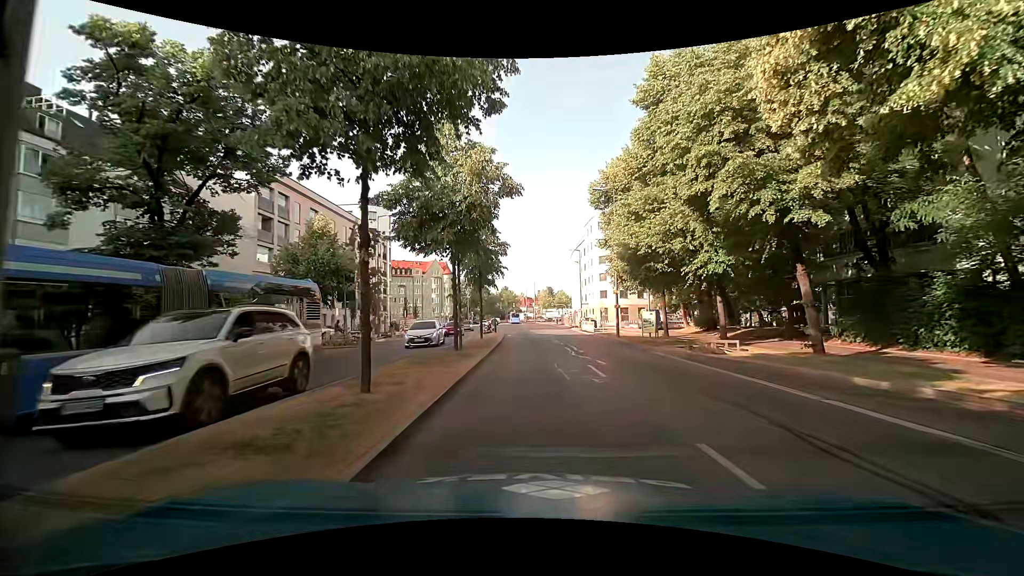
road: primary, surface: asphalt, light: Day
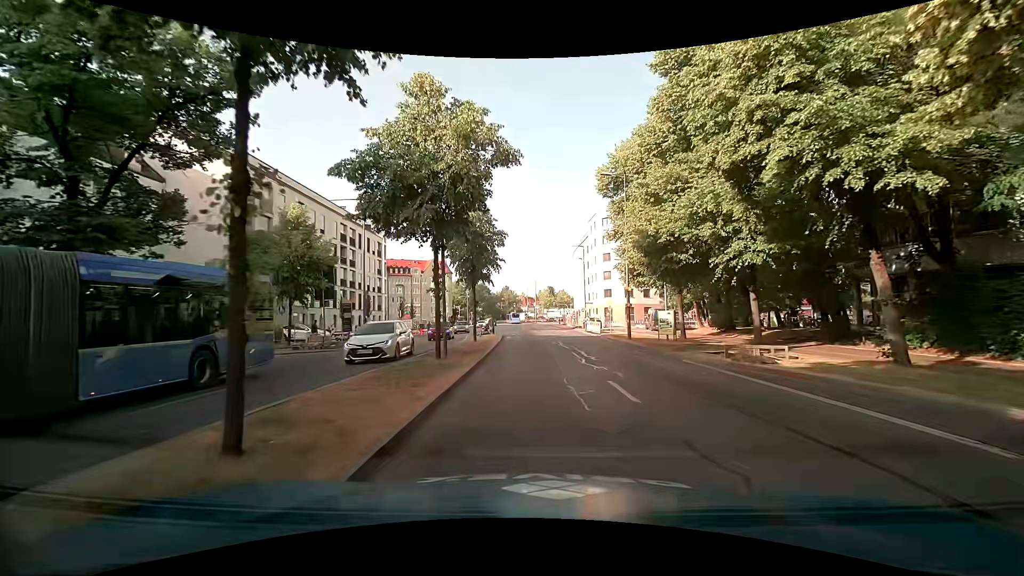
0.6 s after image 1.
(0.0, +3.8) m; 0°
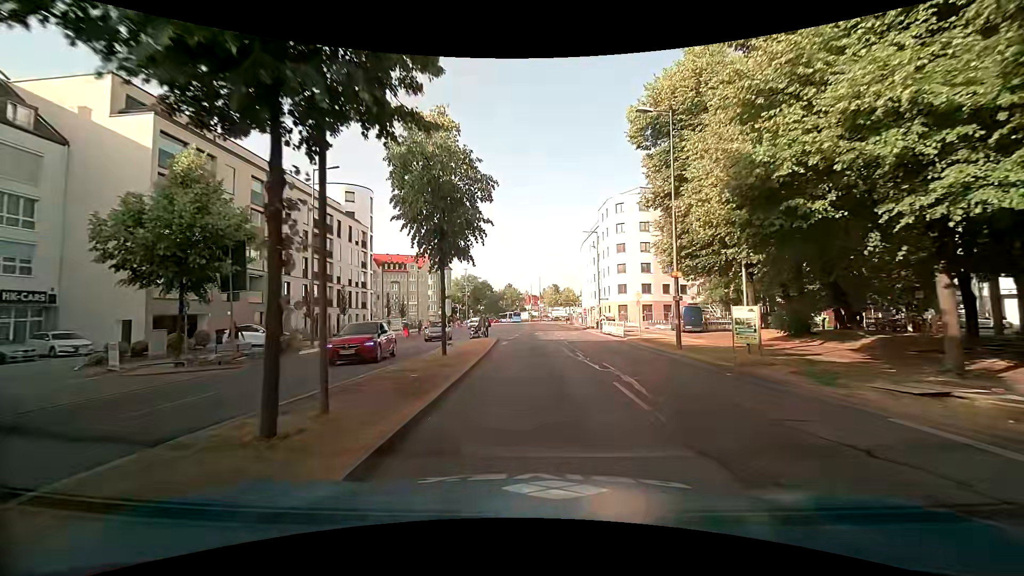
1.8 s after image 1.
(-0.2, +9.7) m; -2°
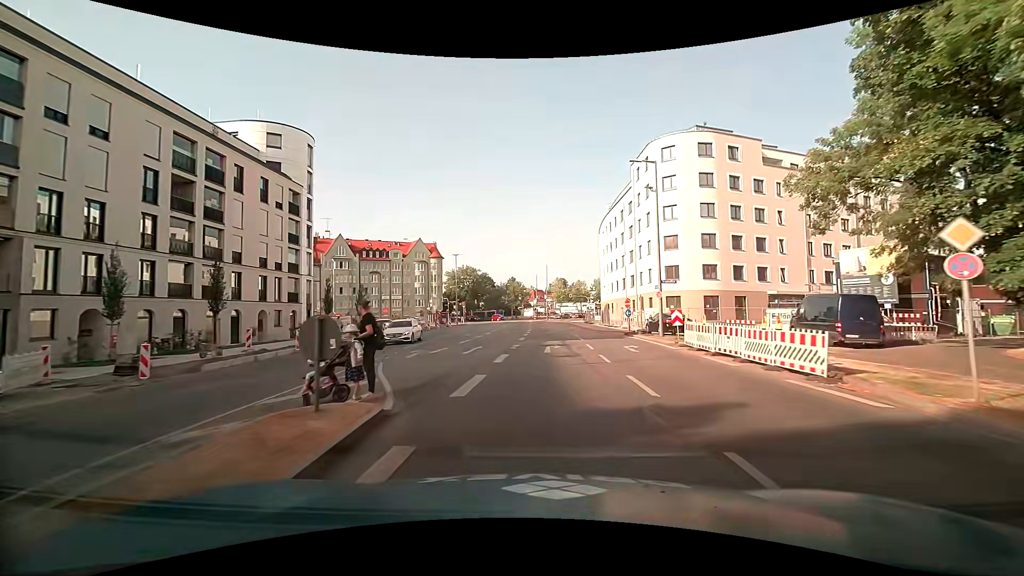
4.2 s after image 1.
(-0.1, +23.1) m; 0°
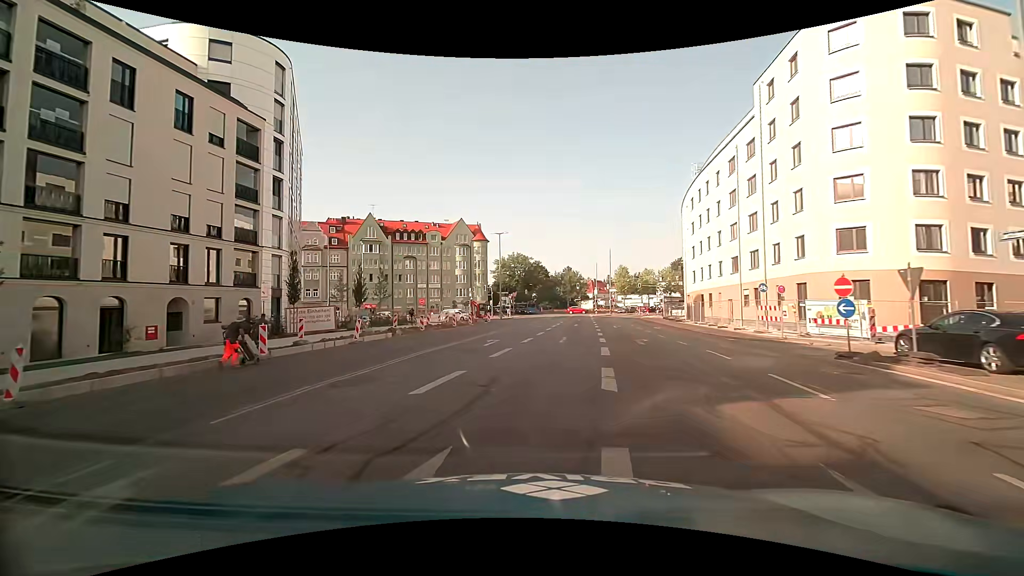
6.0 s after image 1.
(-0.8, +18.1) m; -7°
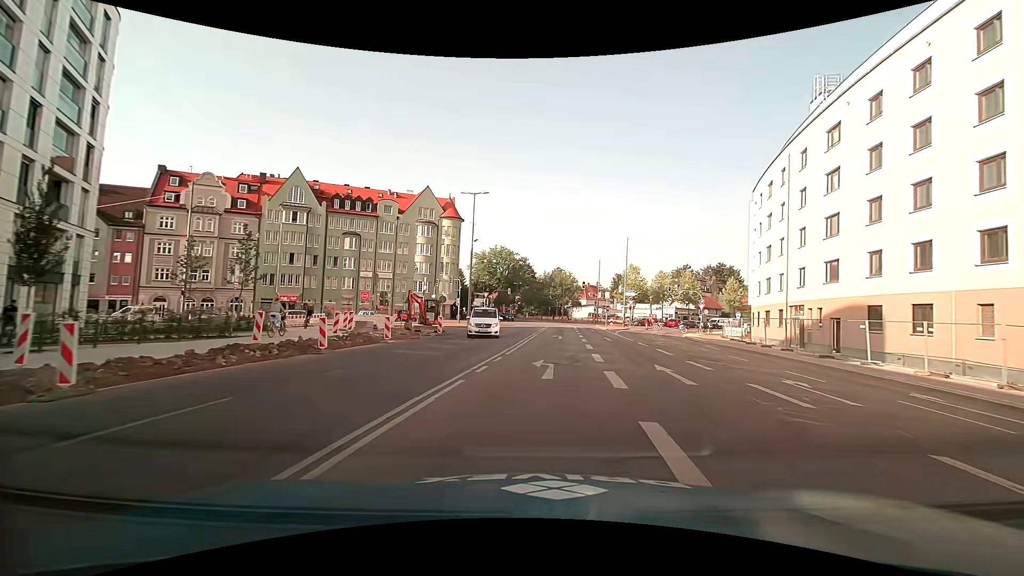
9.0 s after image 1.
(-0.6, +28.7) m; +3°
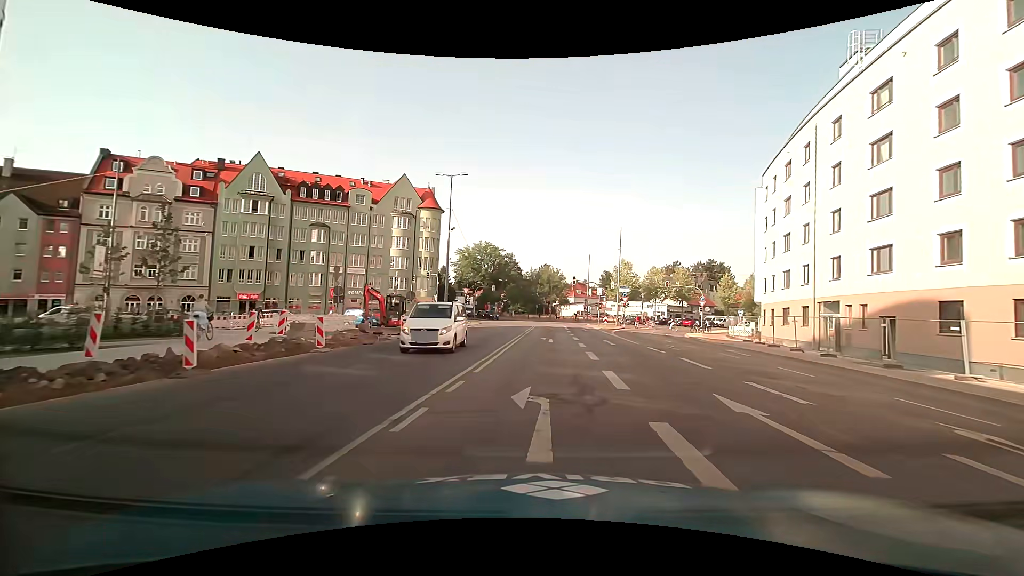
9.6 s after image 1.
(+0.1, +6.2) m; +1°
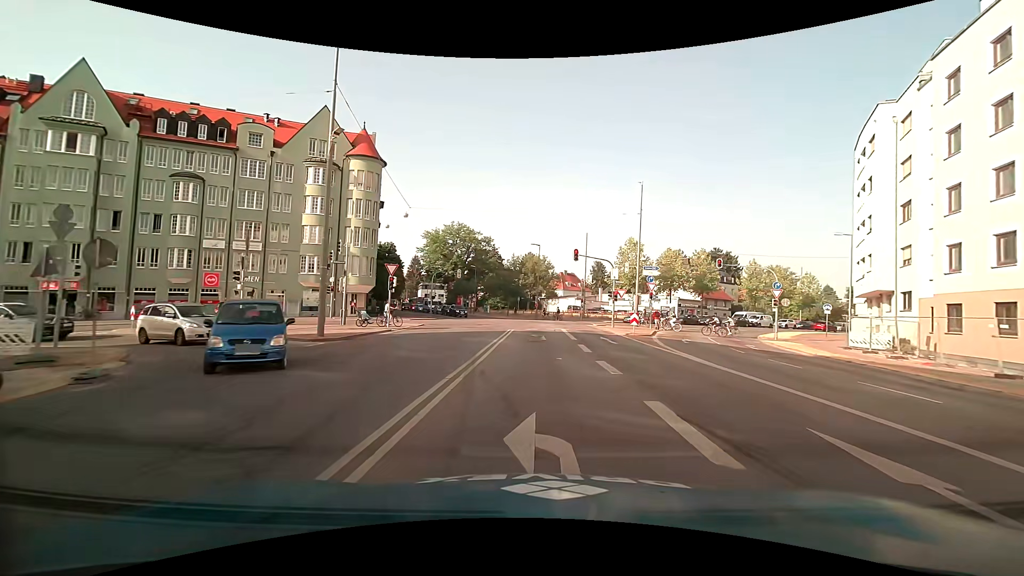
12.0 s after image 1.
(+0.4, +22.8) m; +1°
